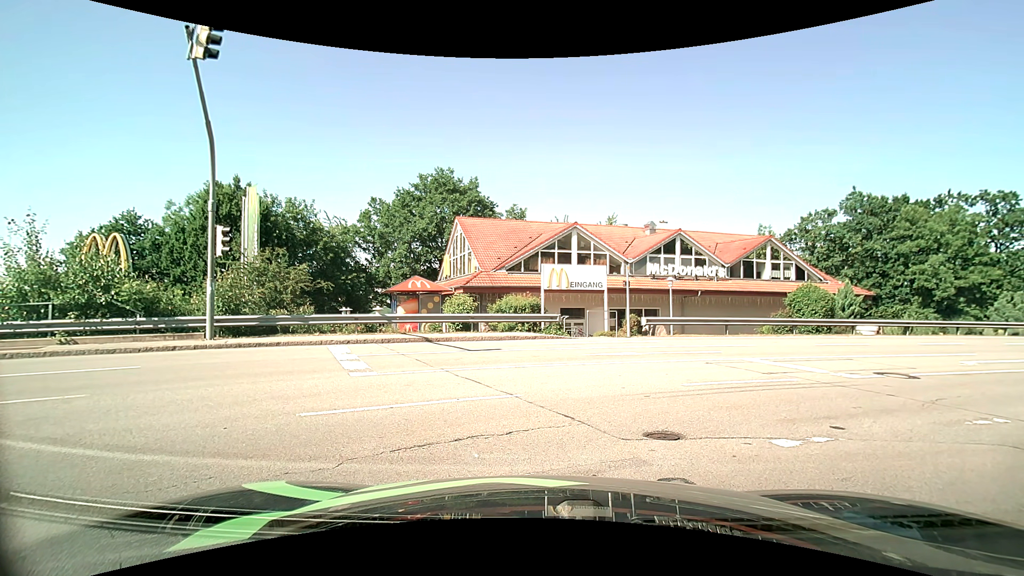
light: Day
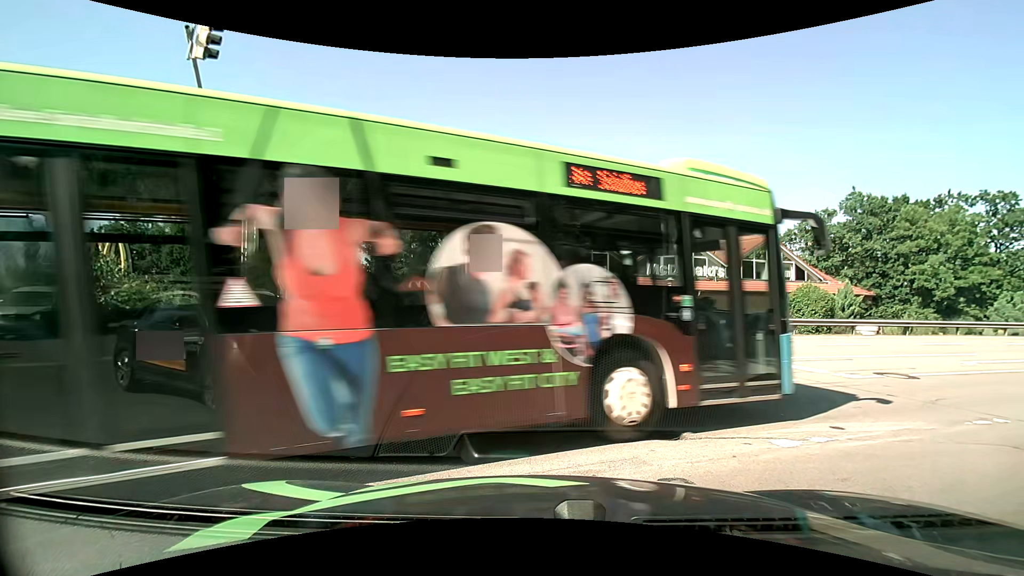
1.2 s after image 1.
(0.0, 0.0) m; 0°
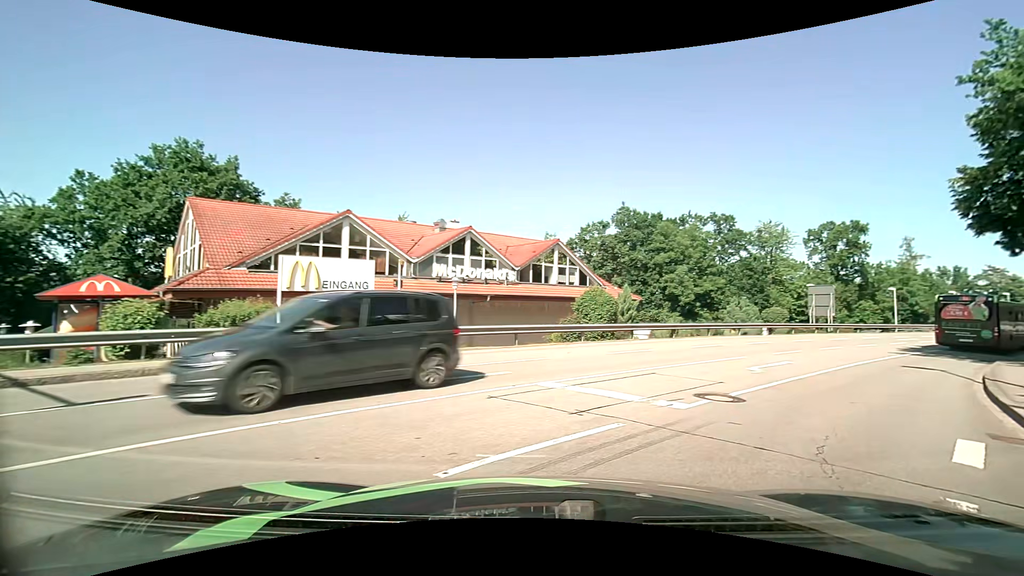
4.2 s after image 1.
(+1.2, +5.1) m; +26°
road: tertiary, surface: asphalt
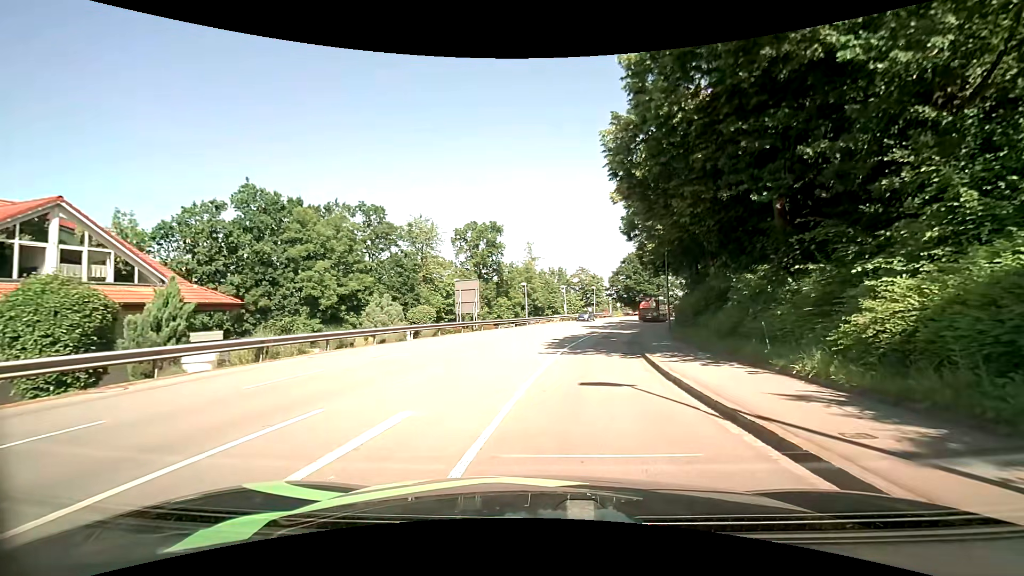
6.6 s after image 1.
(+4.1, +10.0) m; +38°
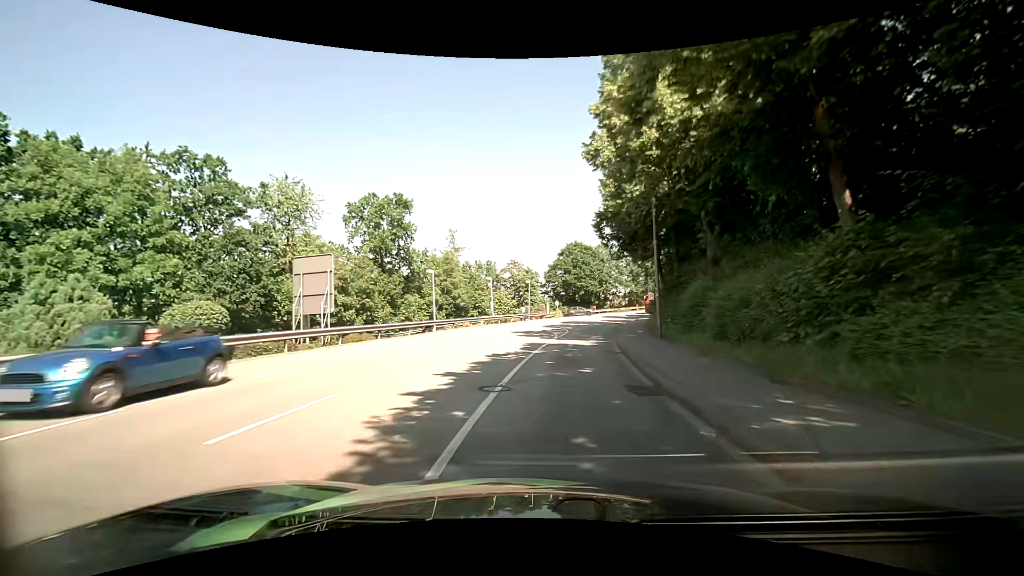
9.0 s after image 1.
(+1.1, +16.6) m; +8°
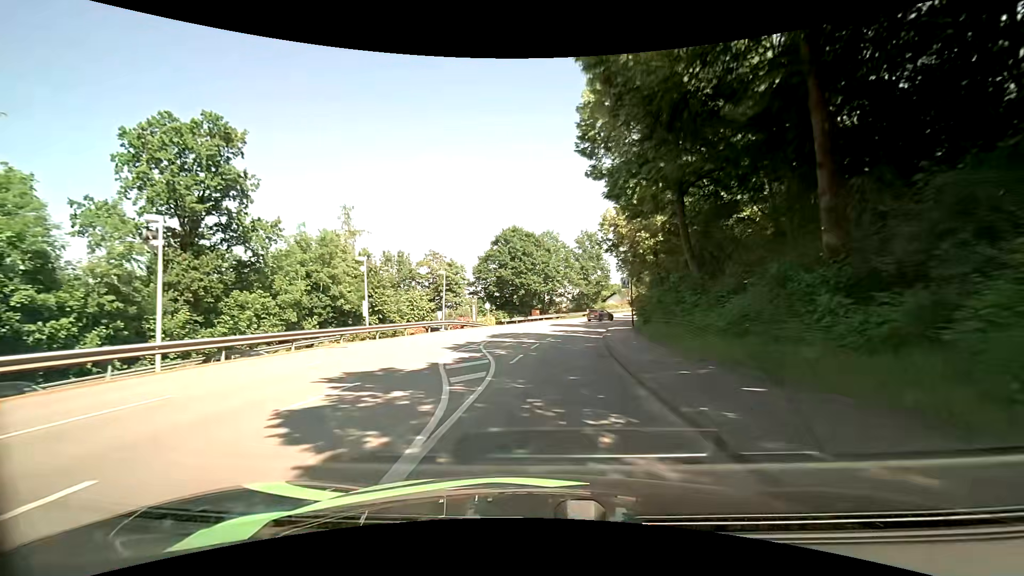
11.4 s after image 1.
(+1.2, +21.8) m; +7°
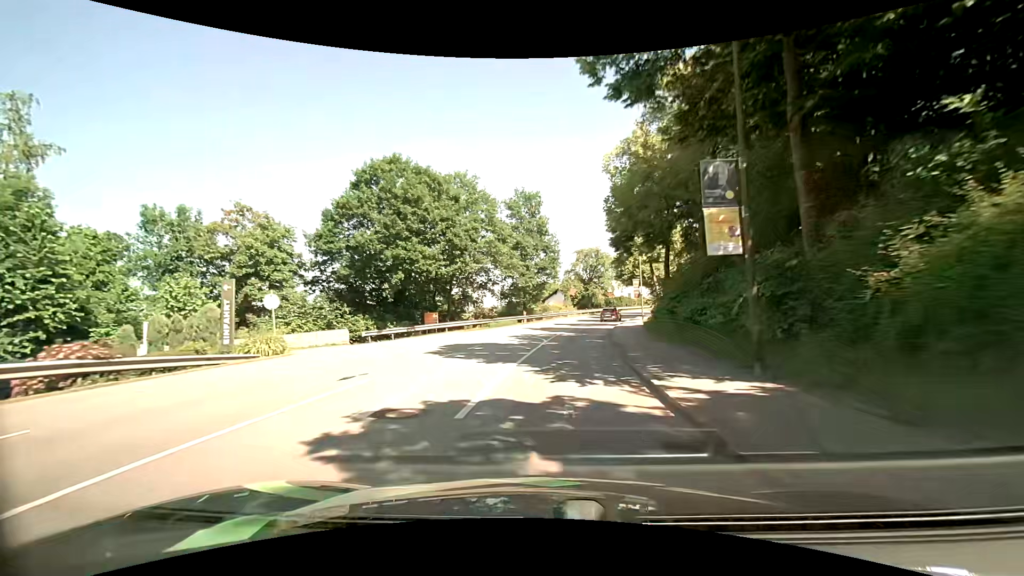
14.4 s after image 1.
(+1.8, +31.6) m; +7°
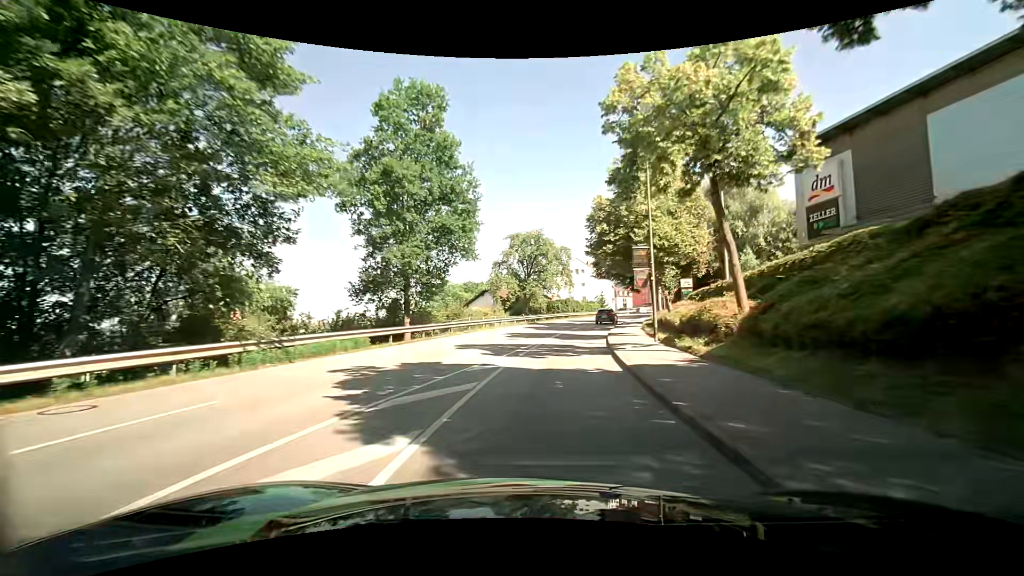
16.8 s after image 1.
(+1.8, +27.0) m; +8°
(0, +10) (+1, +20) (+2, +30) (+4, +40) (+6, +50) (+8, +59) (+11, +69) (+15, +78) (+18, +87) (+22, +97) m
